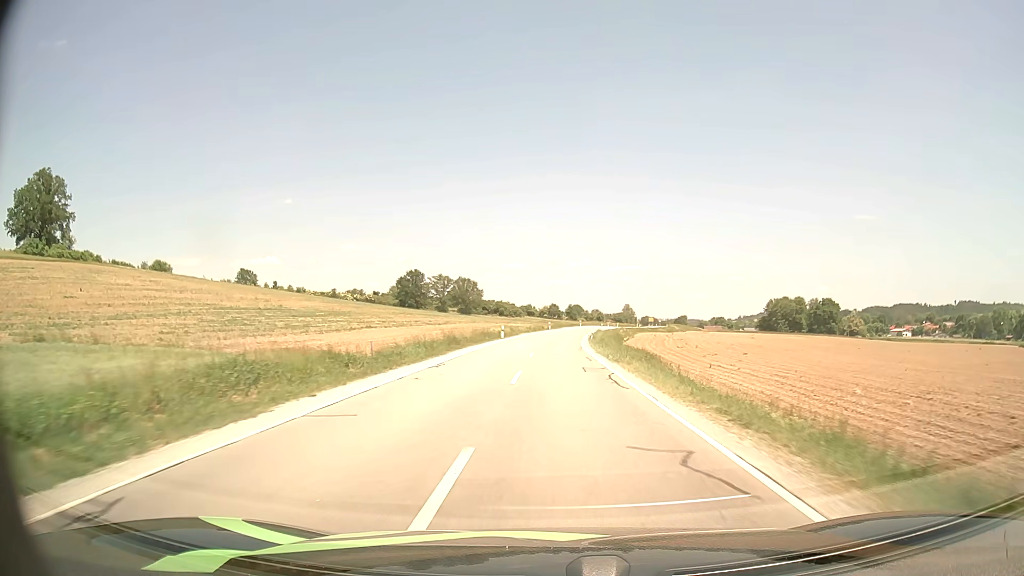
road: secondary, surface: asphalt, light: Day
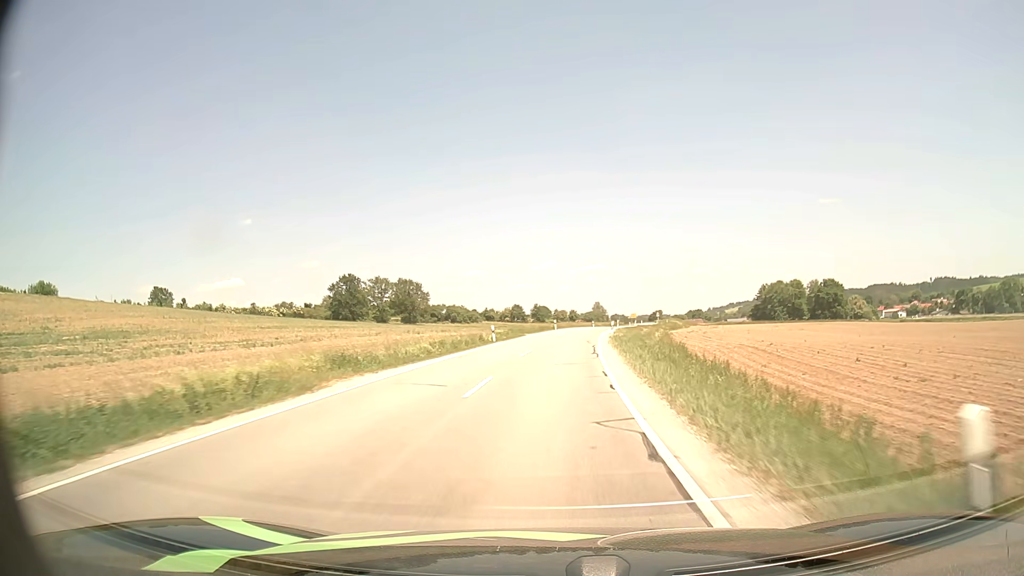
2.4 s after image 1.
(+1.4, +51.0) m; +3°
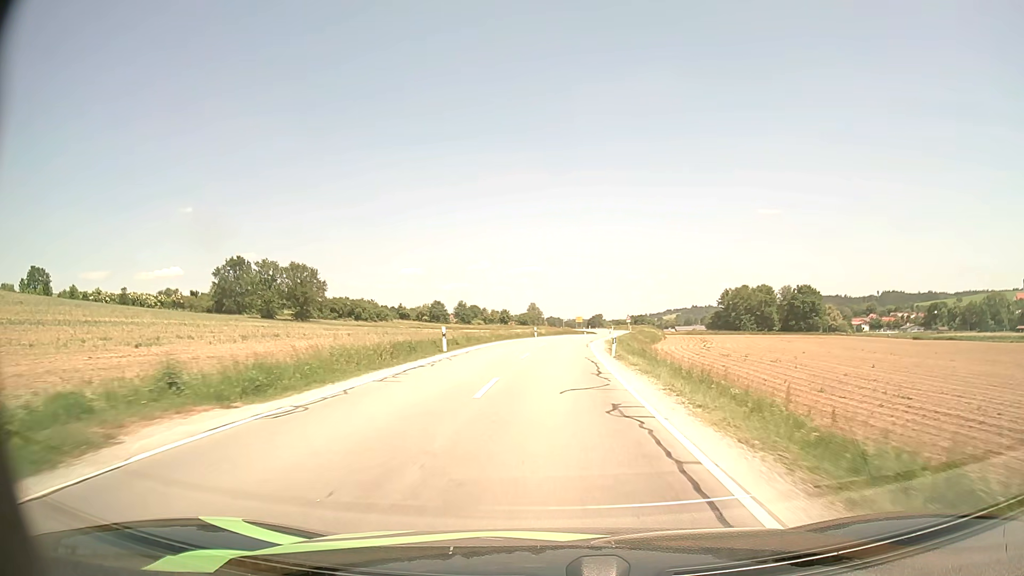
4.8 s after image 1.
(+2.0, +47.7) m; +6°
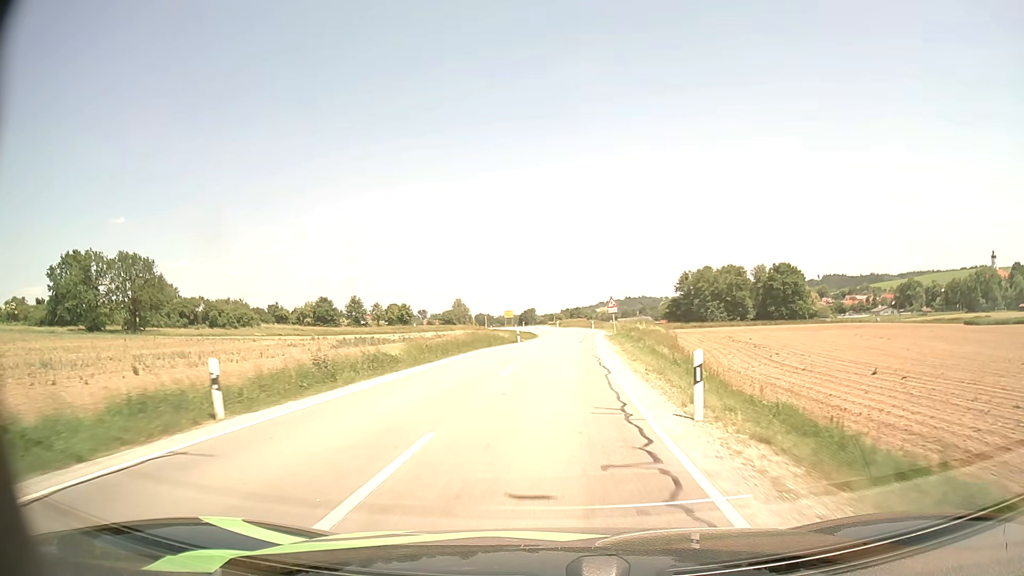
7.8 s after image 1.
(+2.6, +54.4) m; +6°
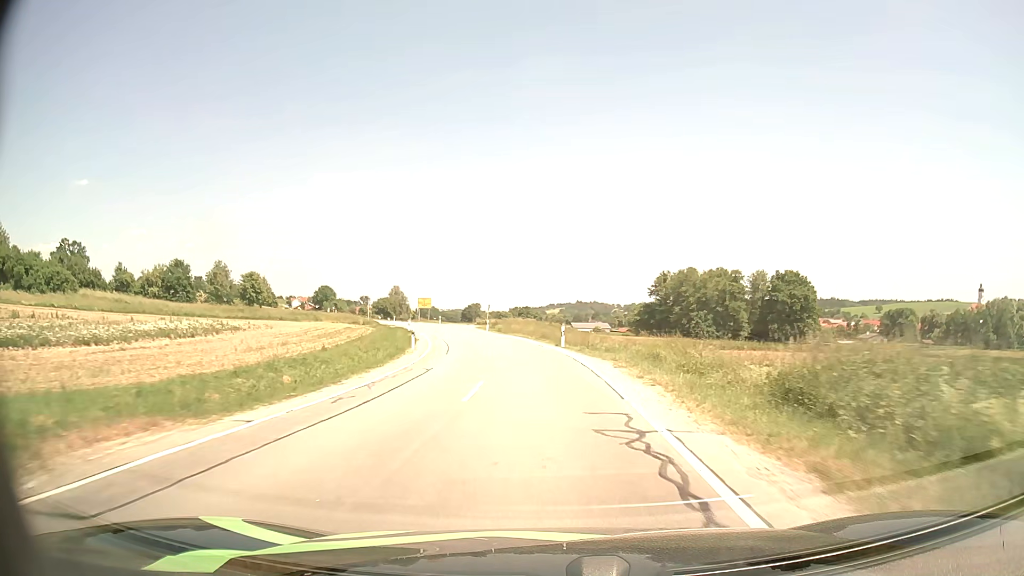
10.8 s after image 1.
(+2.3, +52.2) m; +4°
(0, +10) (0, +20) (-1, +30) (-3, +40) (-4, +50) (-6, +59) (-9, +69) (-12, +79) (-15, +88) (-19, +97) m
